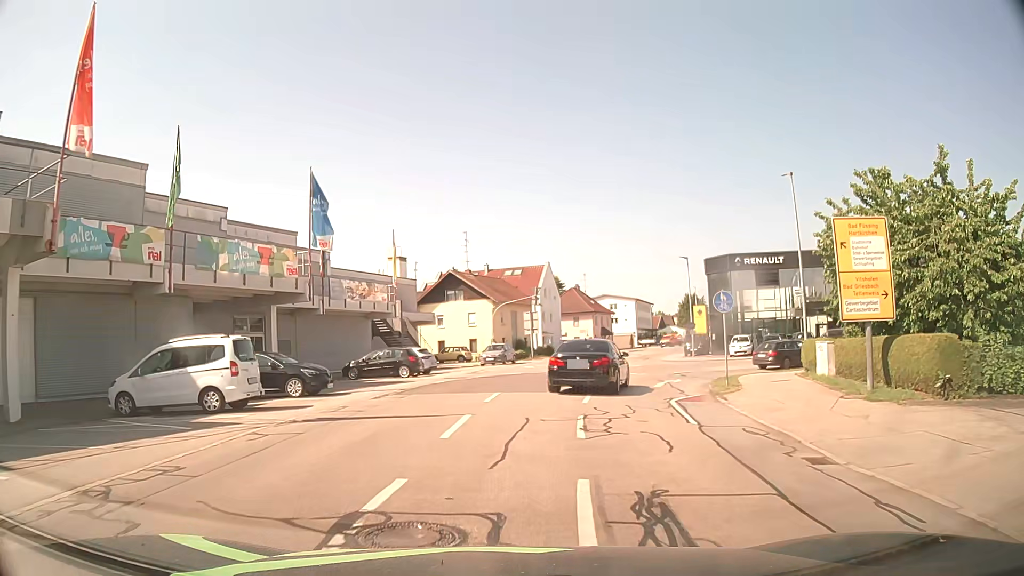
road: unclassified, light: Day
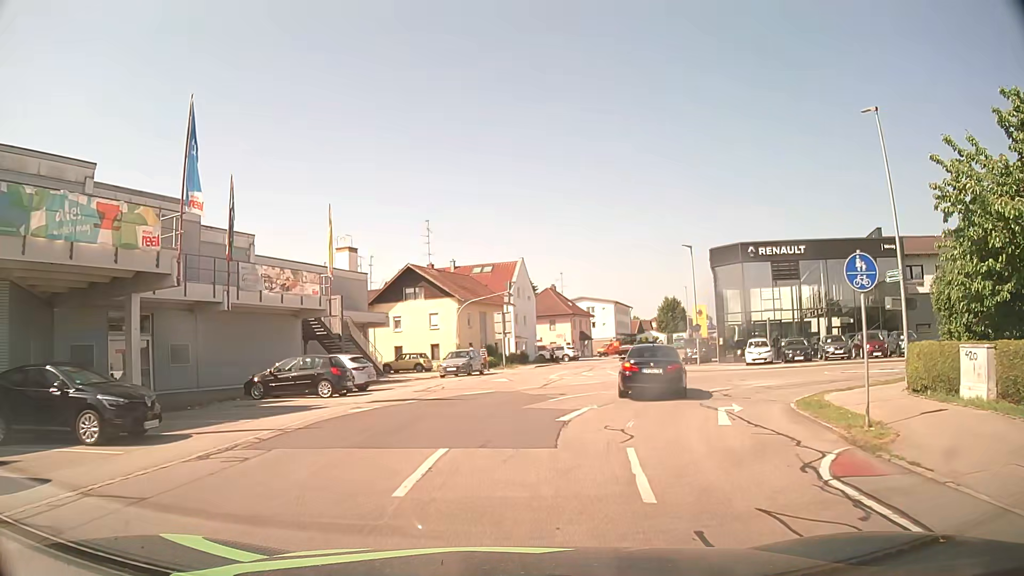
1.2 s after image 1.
(+0.1, +9.4) m; +2°
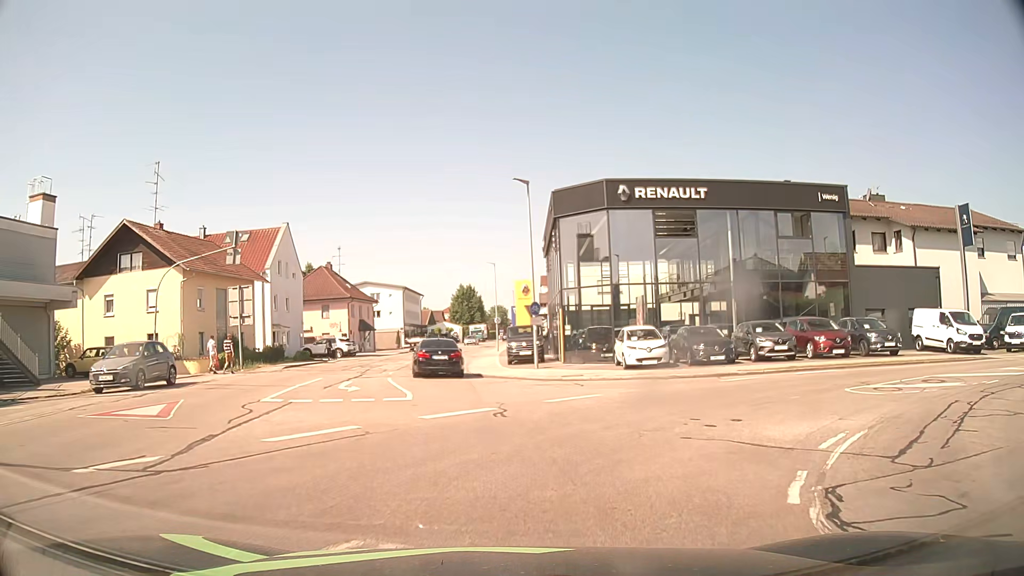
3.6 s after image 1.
(+2.2, +16.8) m; +18°
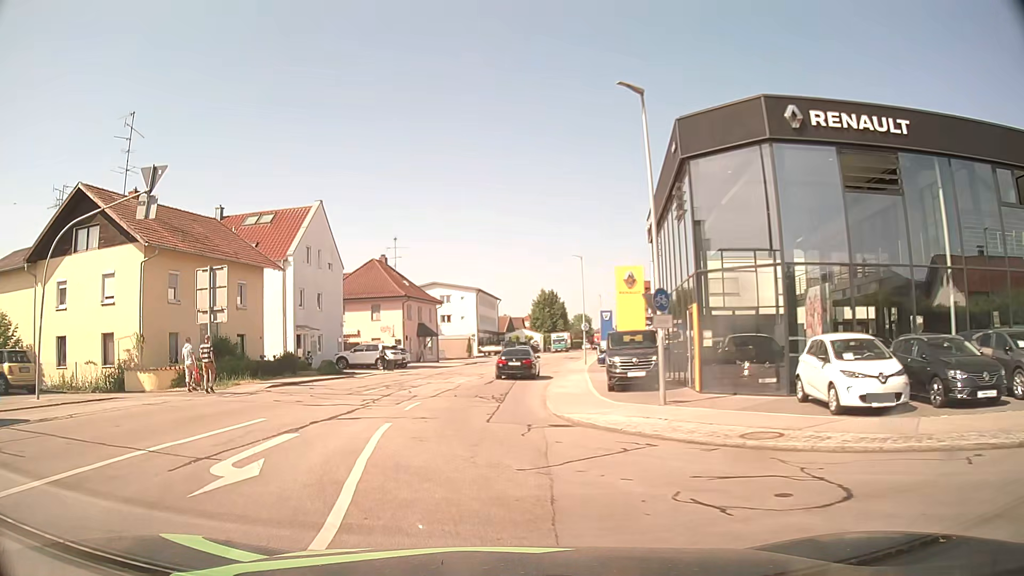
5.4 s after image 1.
(-0.4, +12.3) m; -8°
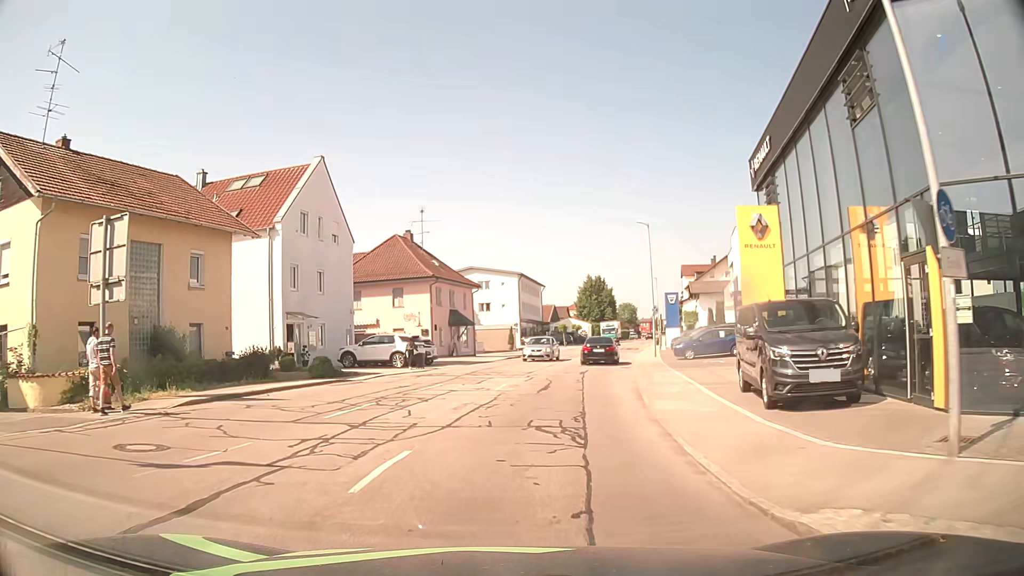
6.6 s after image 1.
(-0.4, +10.1) m; -3°
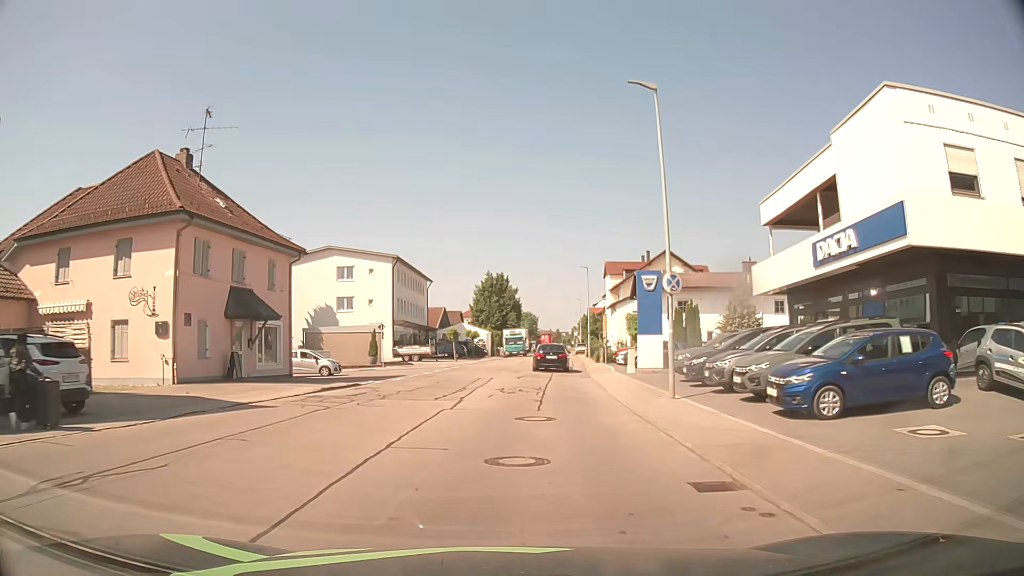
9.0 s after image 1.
(+2.4, +25.5) m; +9°
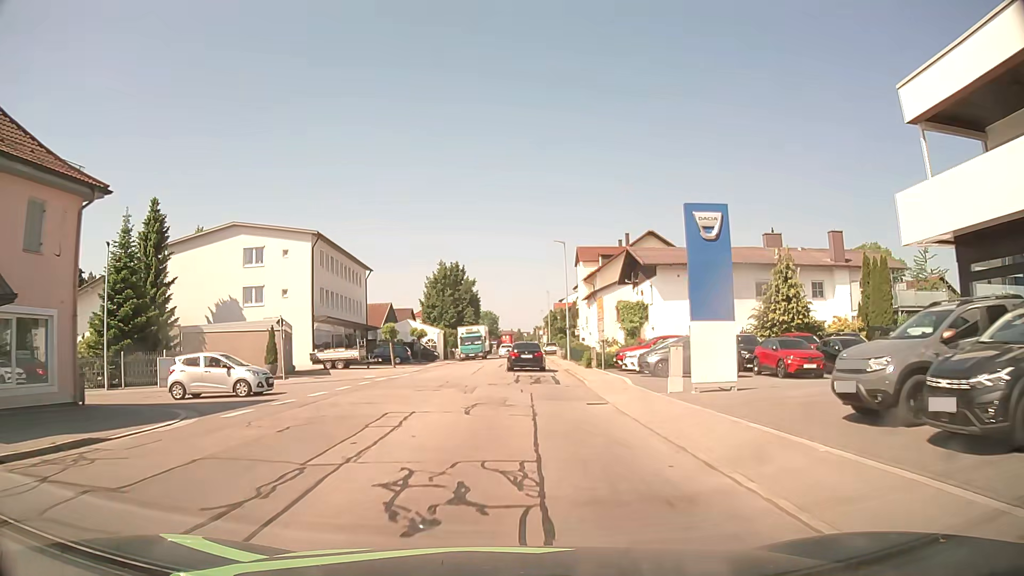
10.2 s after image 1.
(+0.5, +14.5) m; +3°
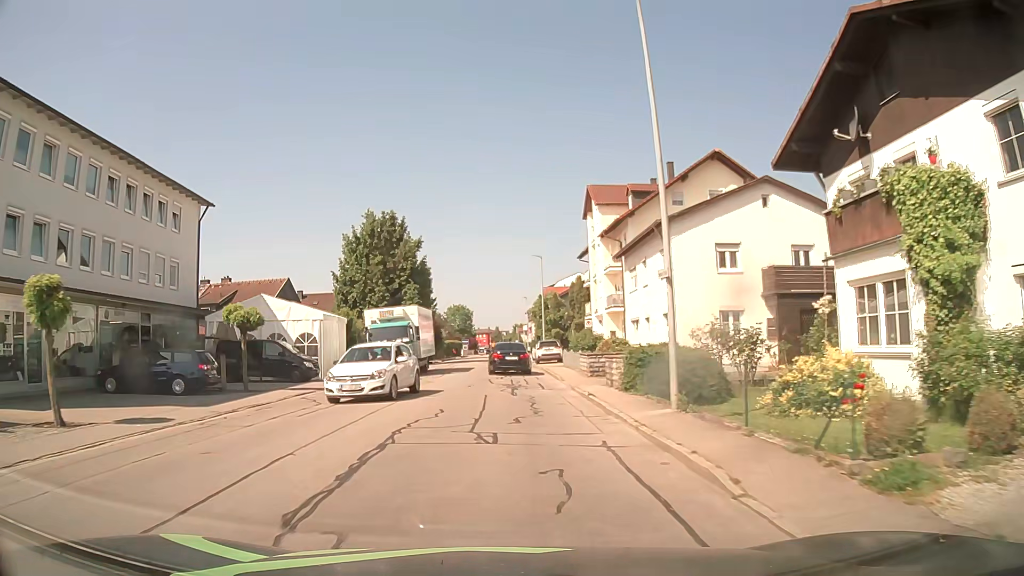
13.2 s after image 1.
(+1.3, +34.7) m; +2°
(0, +10) (0, +20) (0, +30) (-1, +40) (-1, +50) (-1, +60) (-1, +70) (-1, +80) (-1, +90) (-1, +100) m
